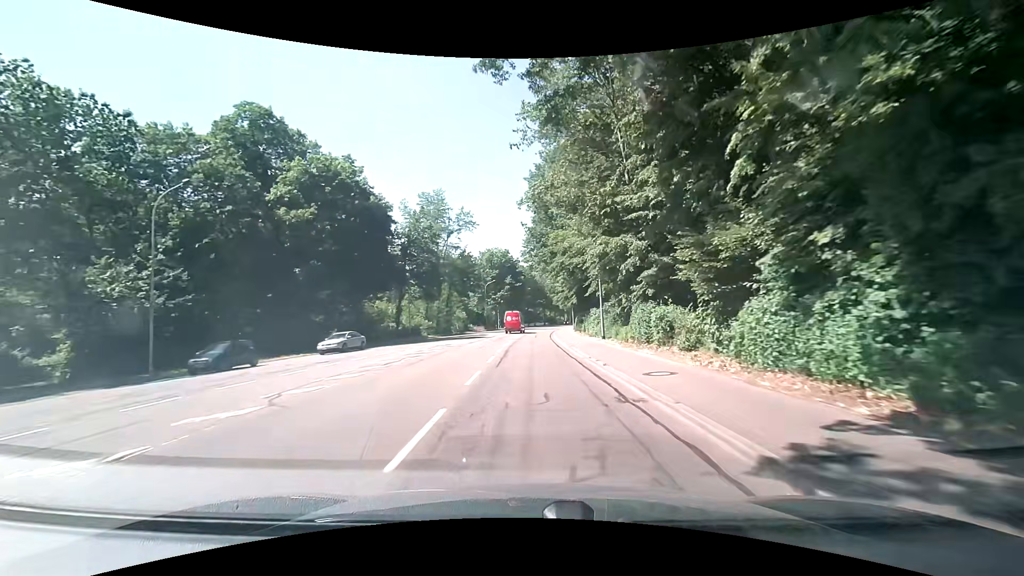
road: secondary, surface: asphalt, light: Day
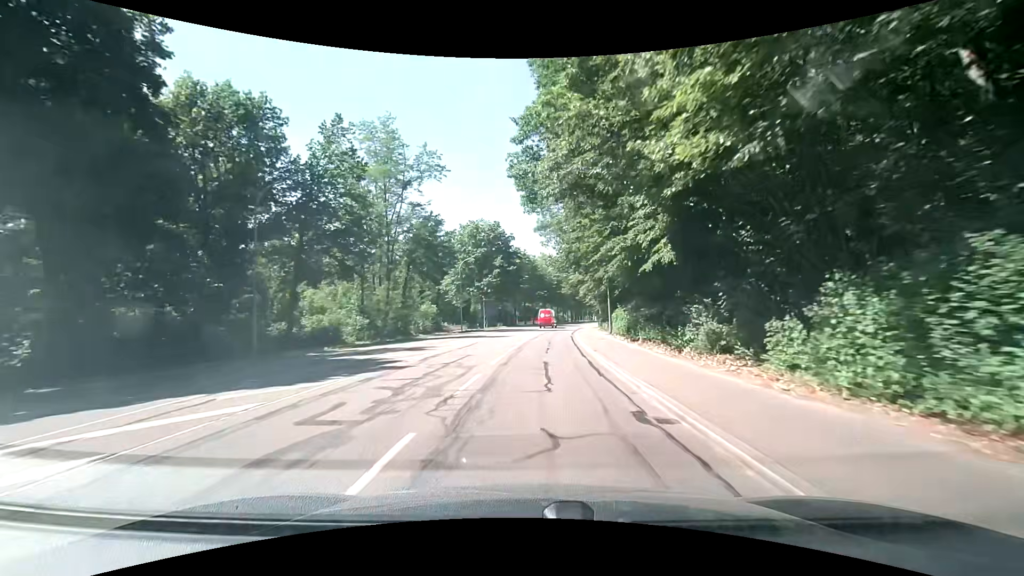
(-0.1, +31.9) m; -1°
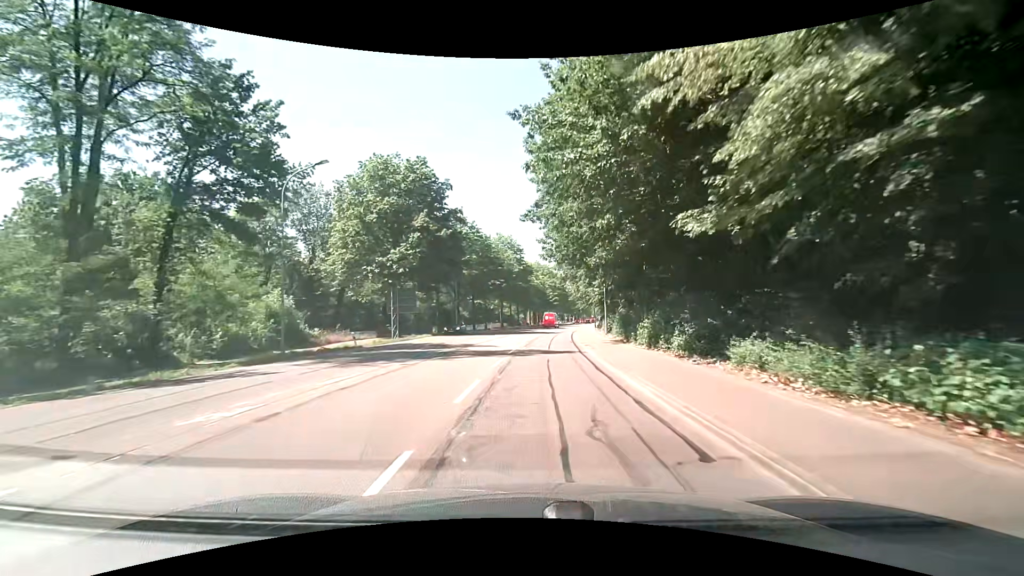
(+2.0, +36.5) m; +6°
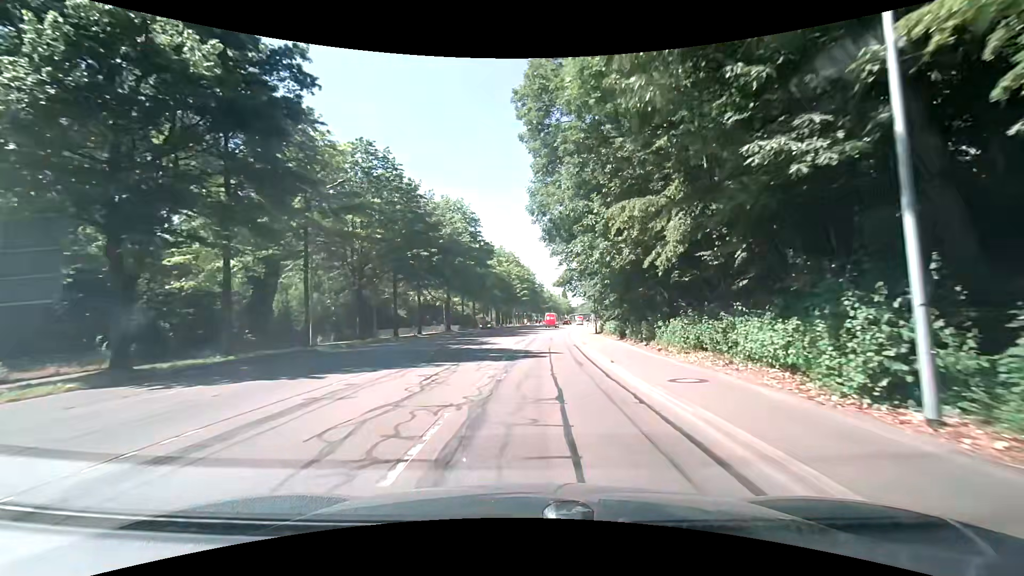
(+0.8, +33.7) m; +3°
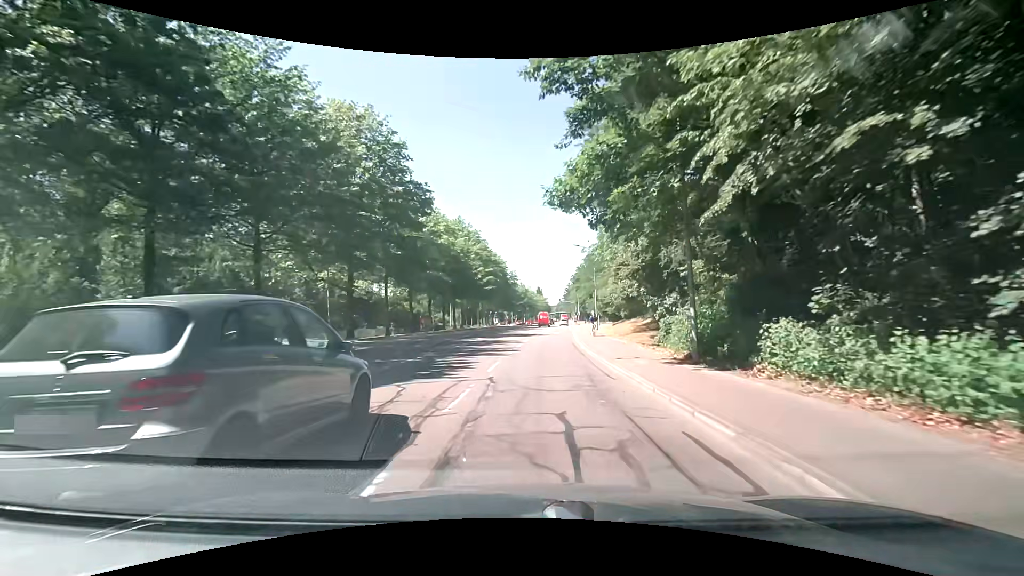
(+1.3, +32.9) m; +4°
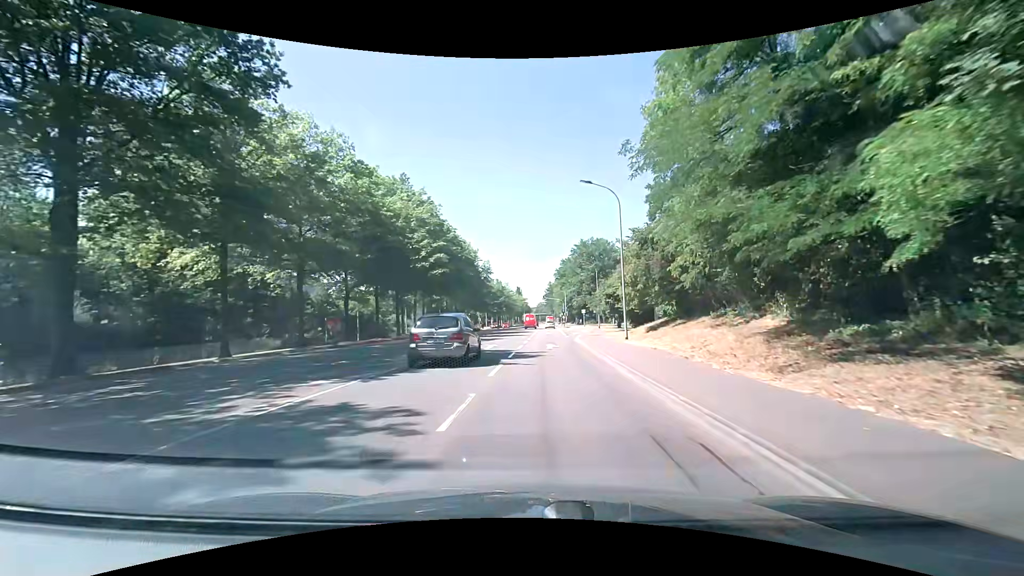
(+0.4, +25.4) m; +1°
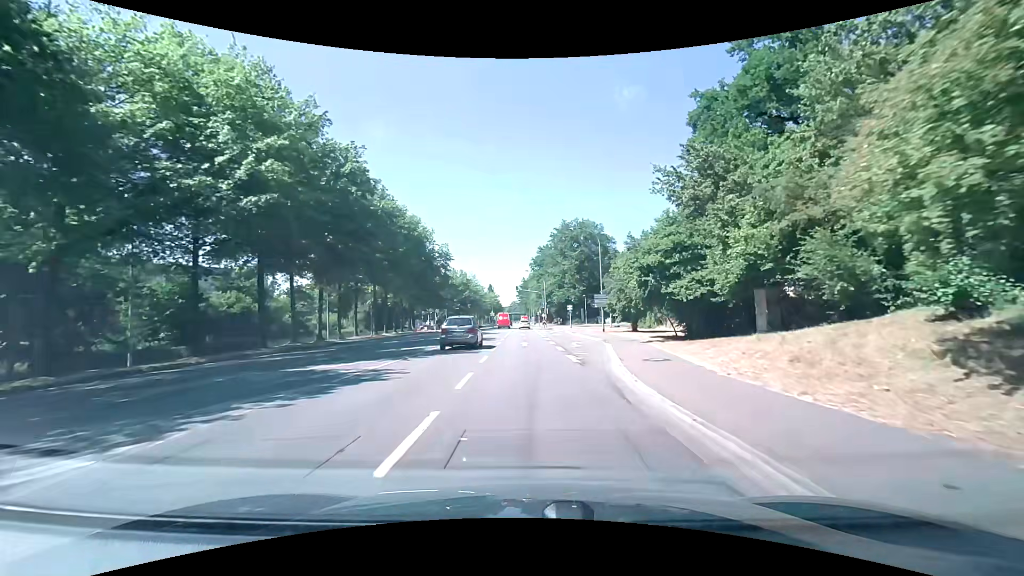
(+1.2, +25.8) m; +4°
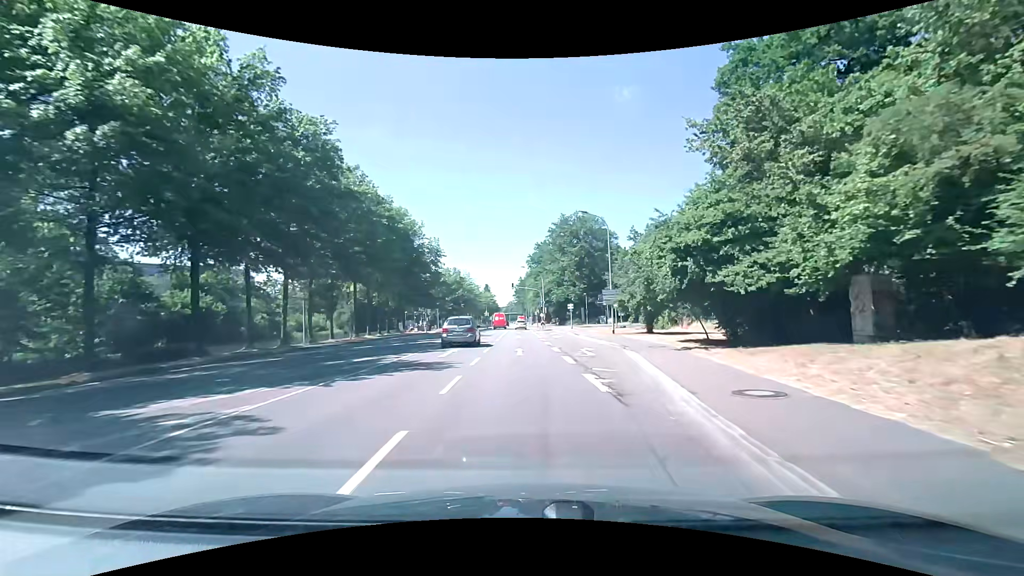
(0.0, +6.6) m; +1°
(0, +10) (0, +20) (-1, +30) (-1, +40) (-2, +50) (-2, +60) (-3, +70) (-3, +80) (-3, +90) (-4, +100) m
